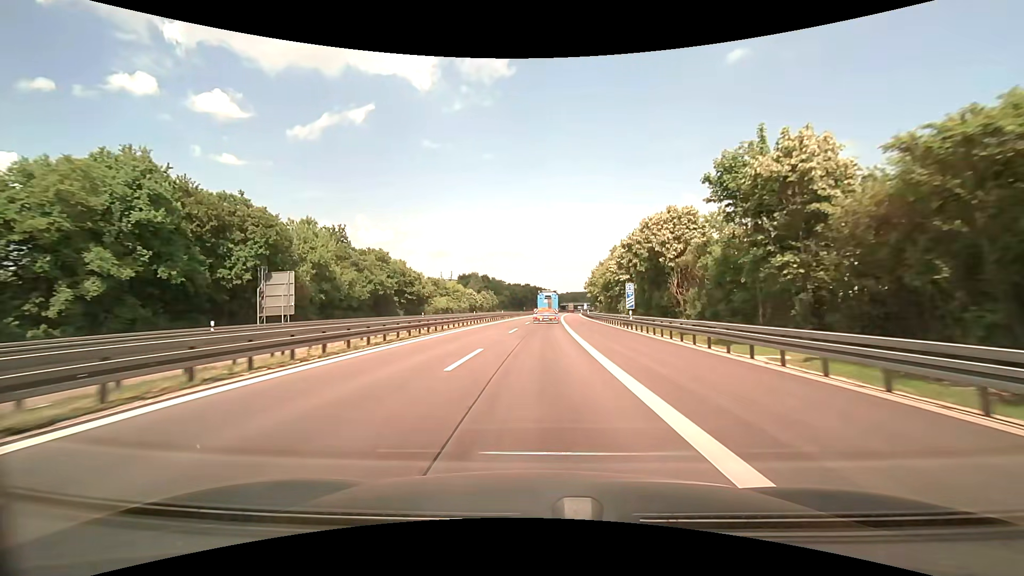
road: motorway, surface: asphalt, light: Day
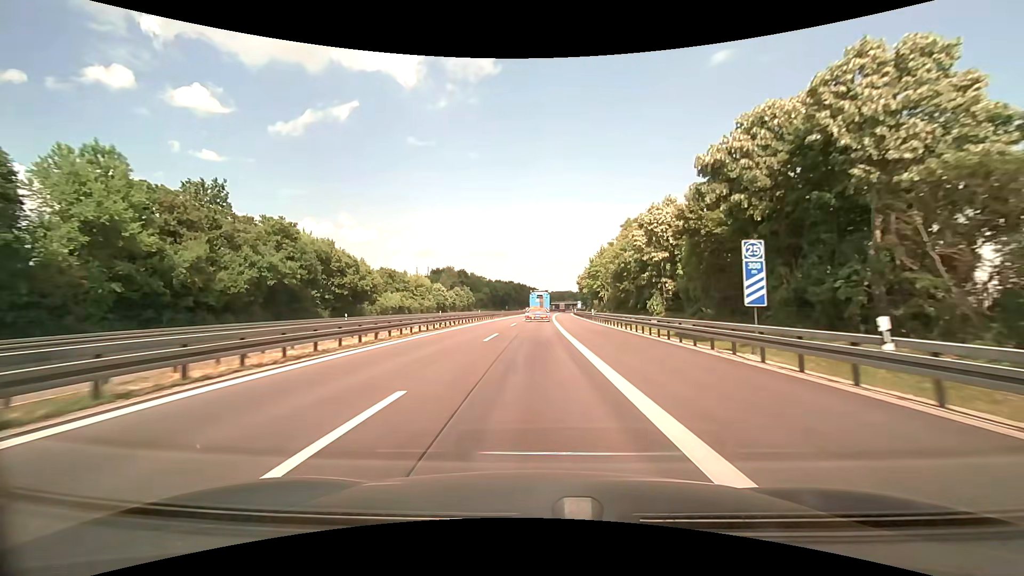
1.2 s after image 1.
(+0.4, +27.7) m; +2°
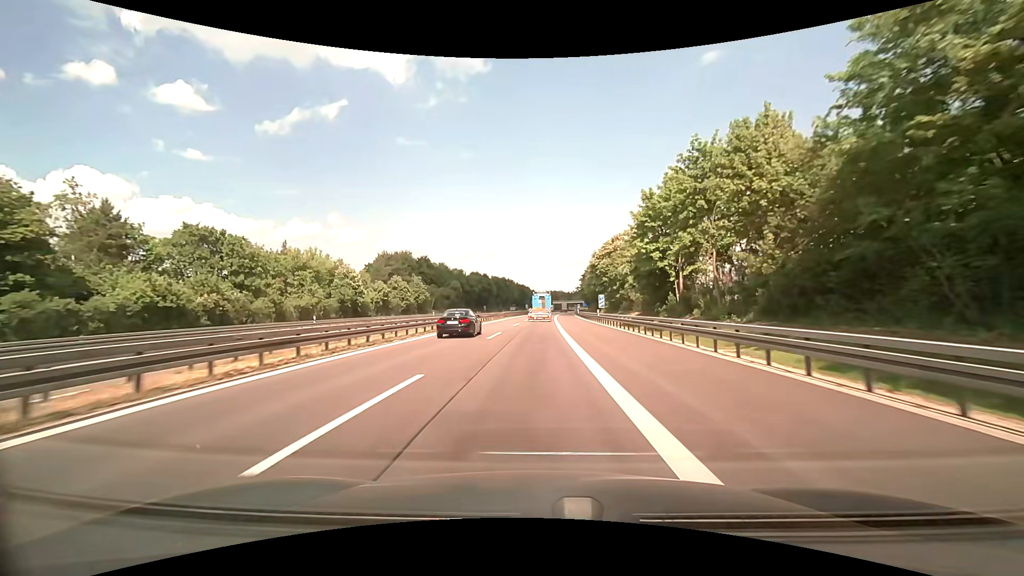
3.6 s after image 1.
(+0.5, +54.9) m; +1°
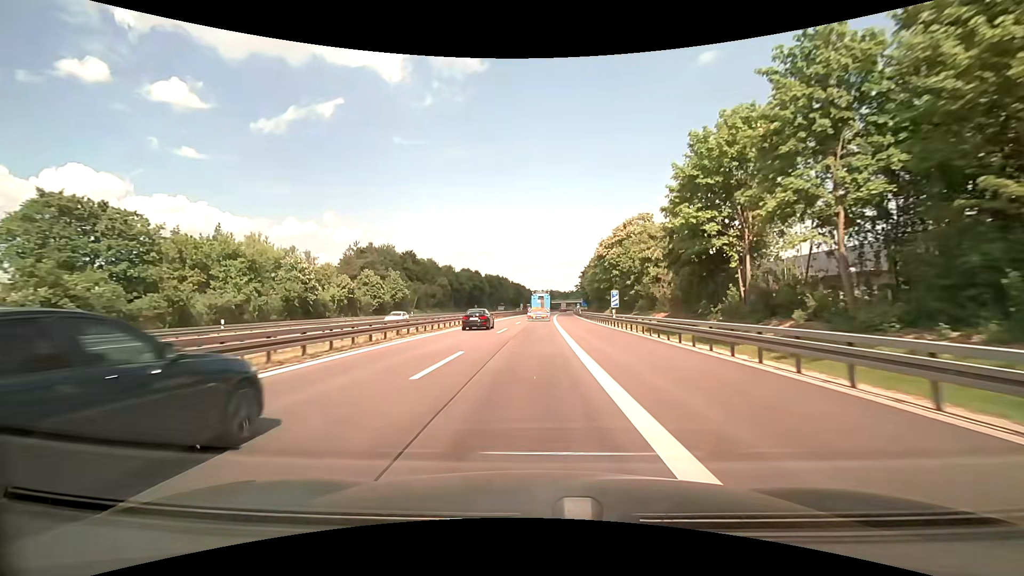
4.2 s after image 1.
(+0.1, +13.6) m; +1°
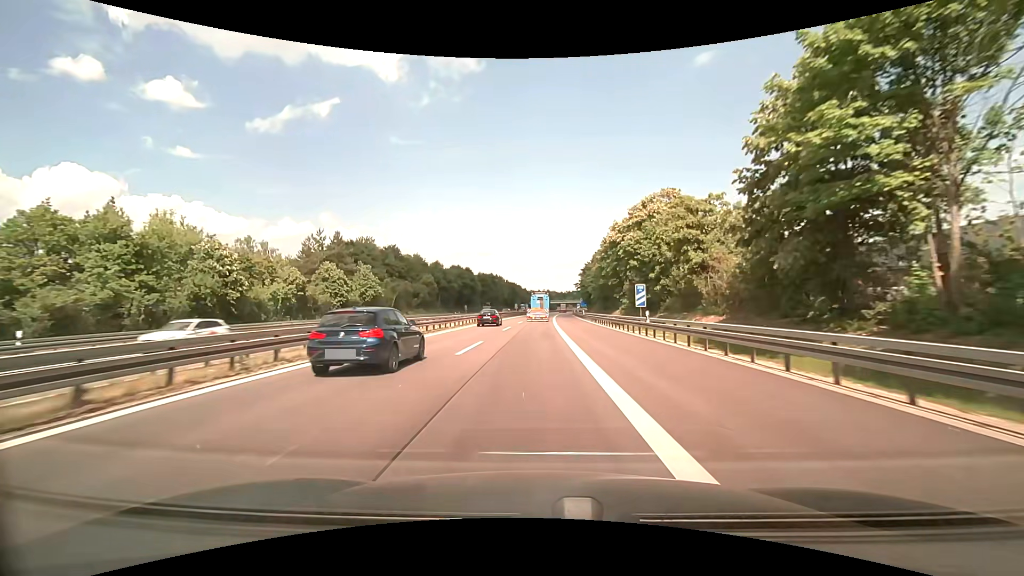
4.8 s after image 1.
(0.0, +13.6) m; 0°
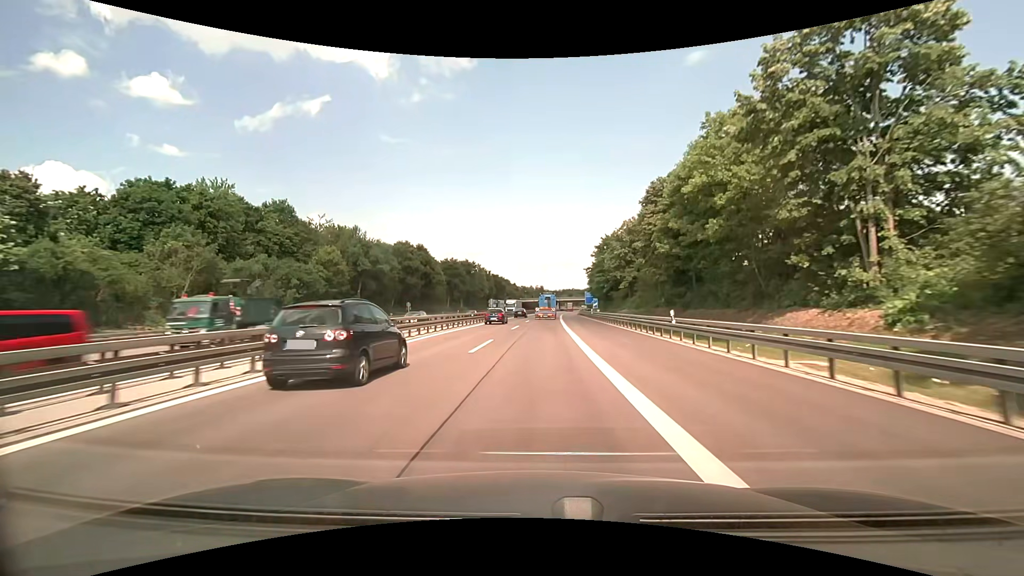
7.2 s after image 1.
(+0.3, +53.5) m; +1°
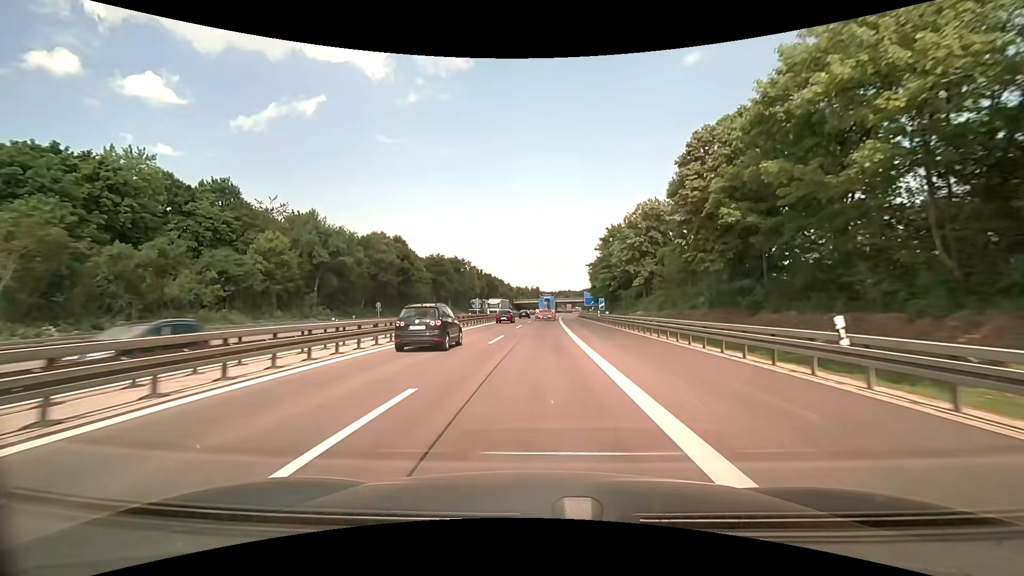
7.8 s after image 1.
(0.0, +13.2) m; 0°
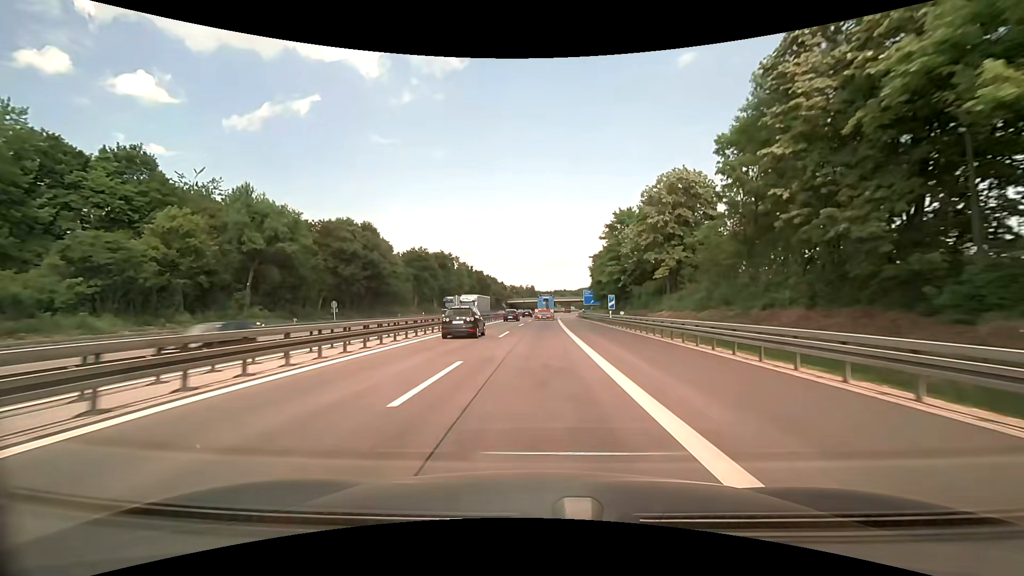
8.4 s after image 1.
(0.0, +13.3) m; 0°
(0, +10) (0, +20) (0, +30) (0, +40) (+1, +50) (+1, +60) (+2, +70) (+2, +80) (+3, +90) (+4, +100) m
